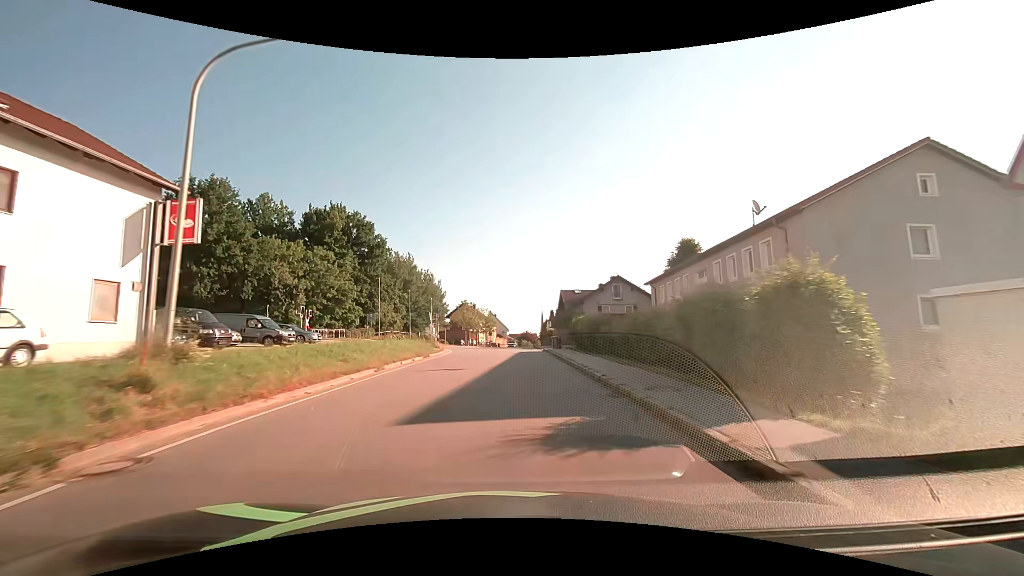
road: tertiary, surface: asphalt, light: Day
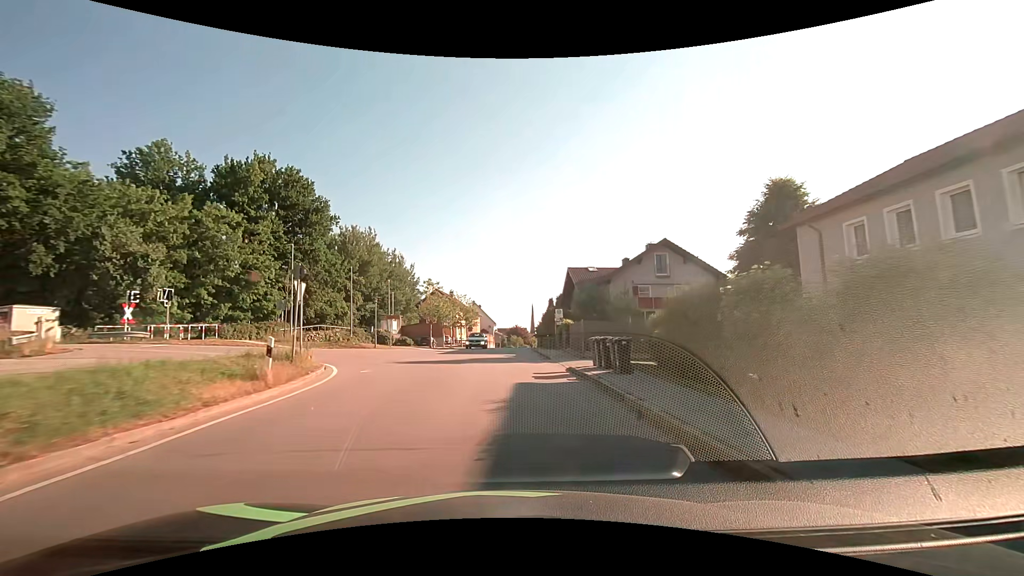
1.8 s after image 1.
(+0.4, +23.3) m; +2°
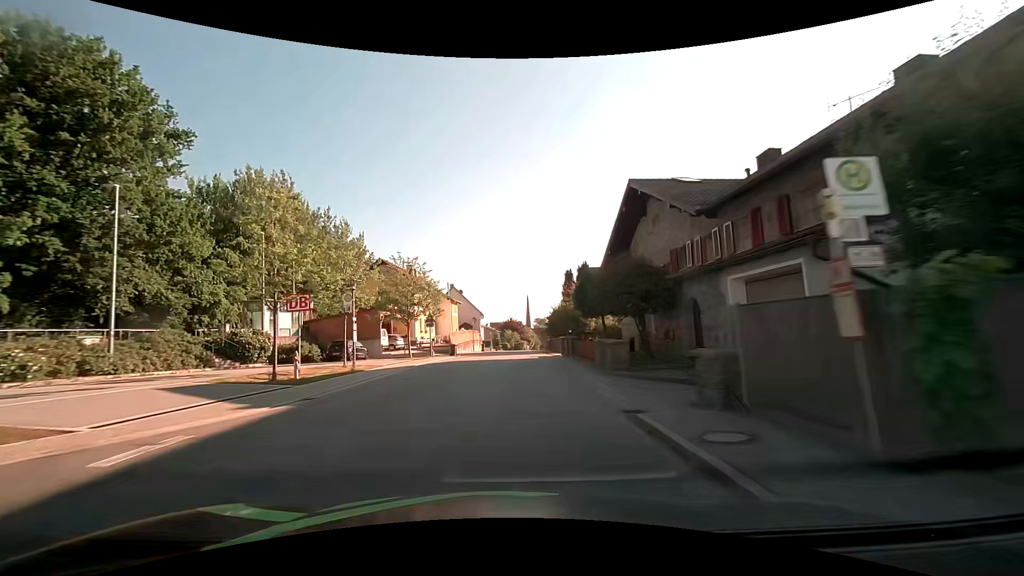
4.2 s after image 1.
(+0.1, +31.2) m; +1°
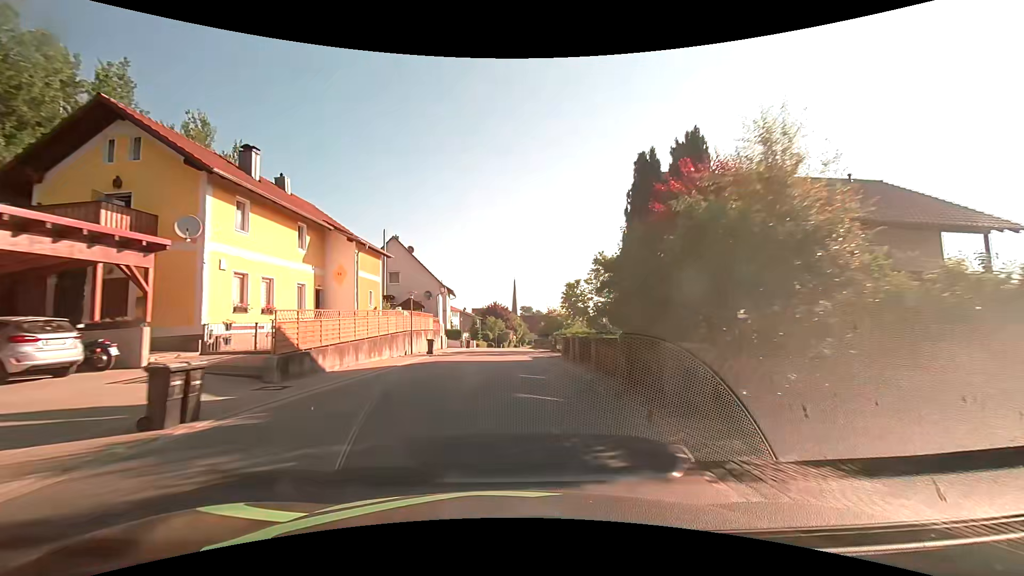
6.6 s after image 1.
(+0.4, +31.6) m; +1°
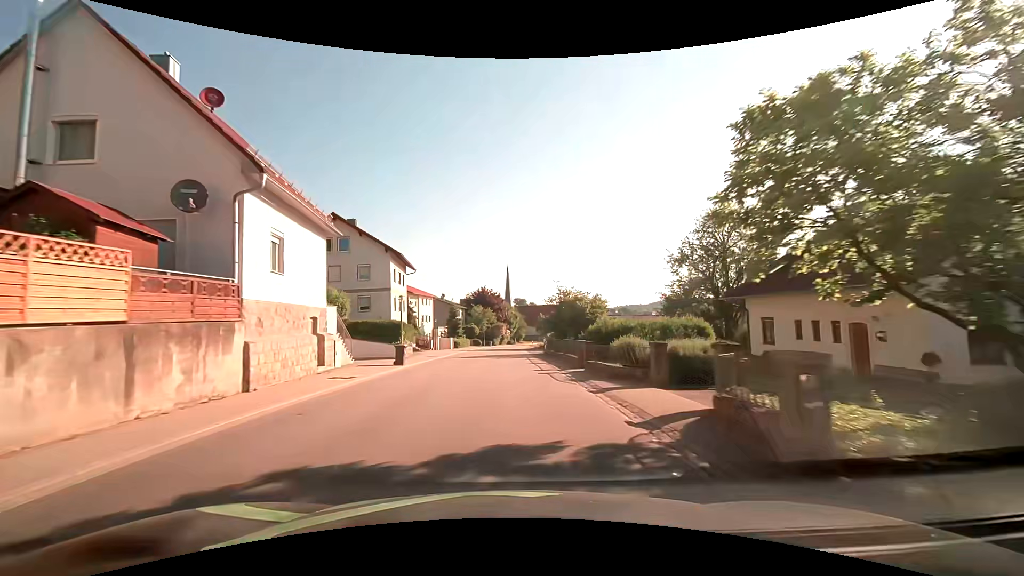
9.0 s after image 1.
(+0.2, +31.9) m; +1°
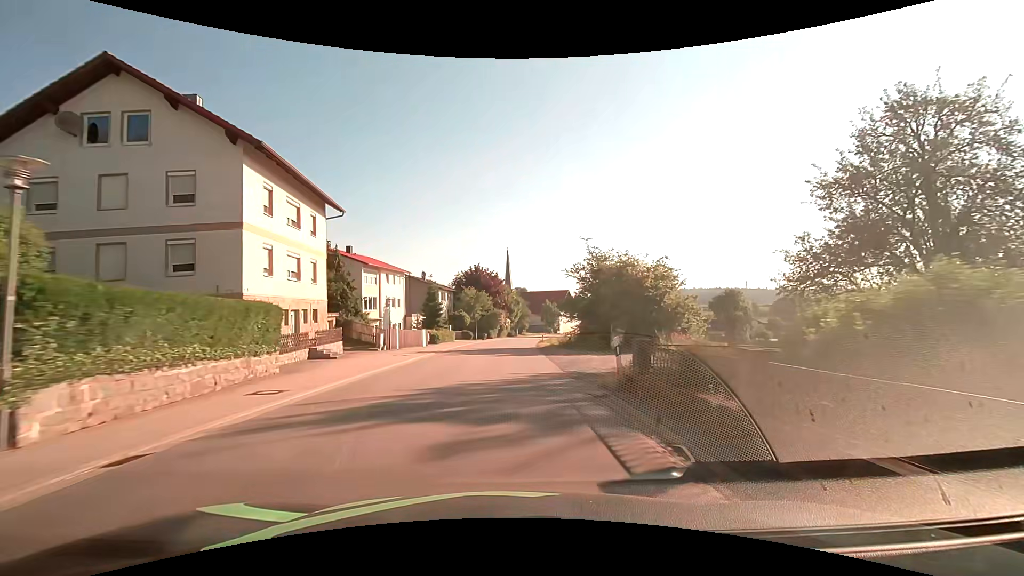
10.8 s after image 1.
(+0.1, +23.9) m; 0°
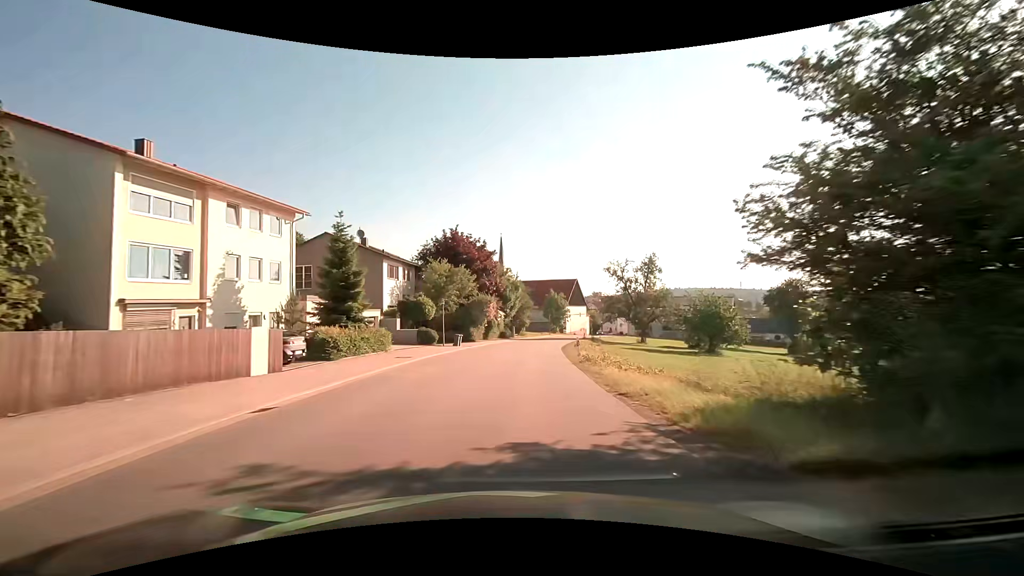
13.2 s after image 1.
(-0.1, +31.8) m; +1°
